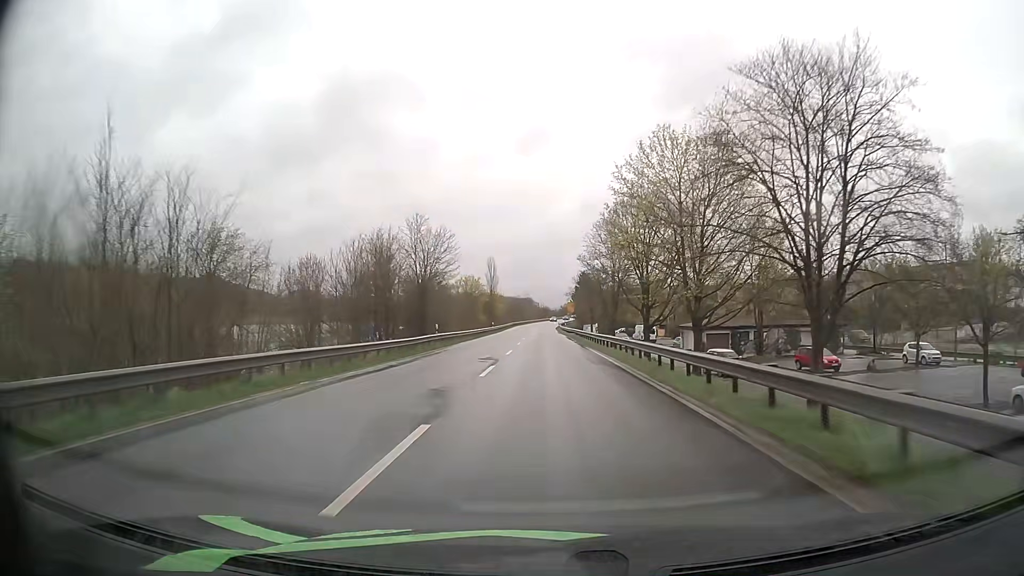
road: primary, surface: asphalt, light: Day
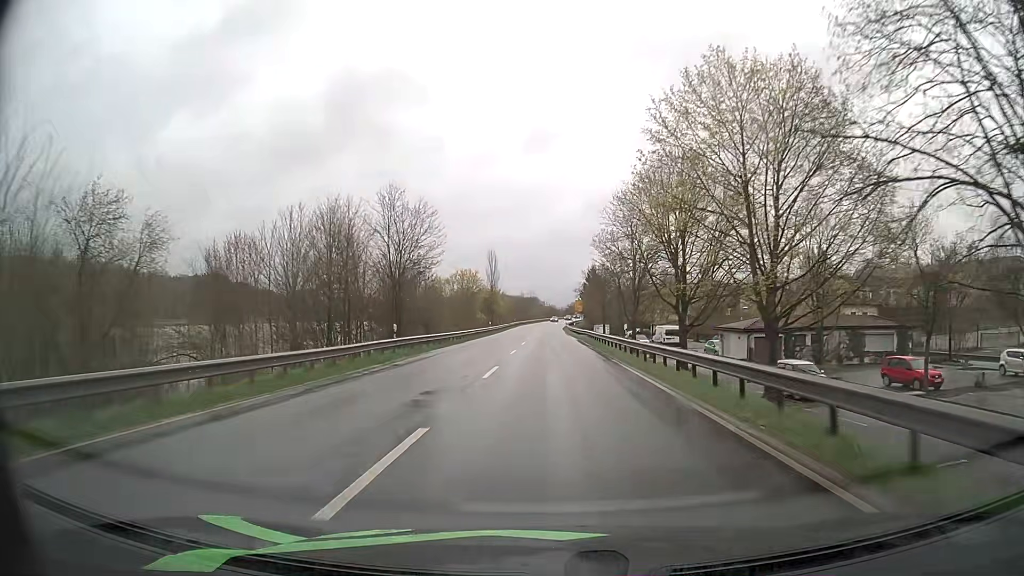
(-0.1, +12.2) m; -1°
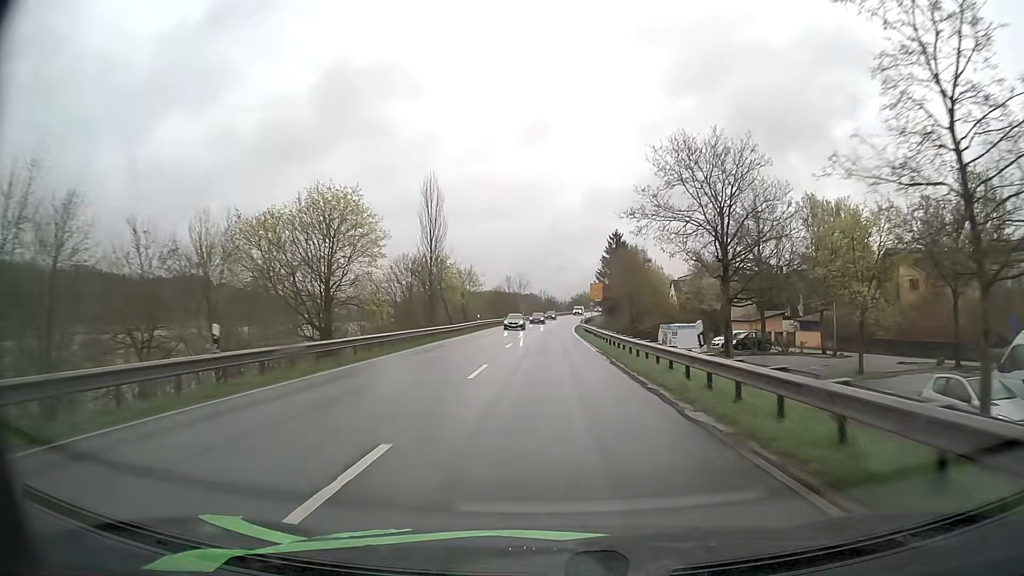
(+0.1, +61.4) m; 0°
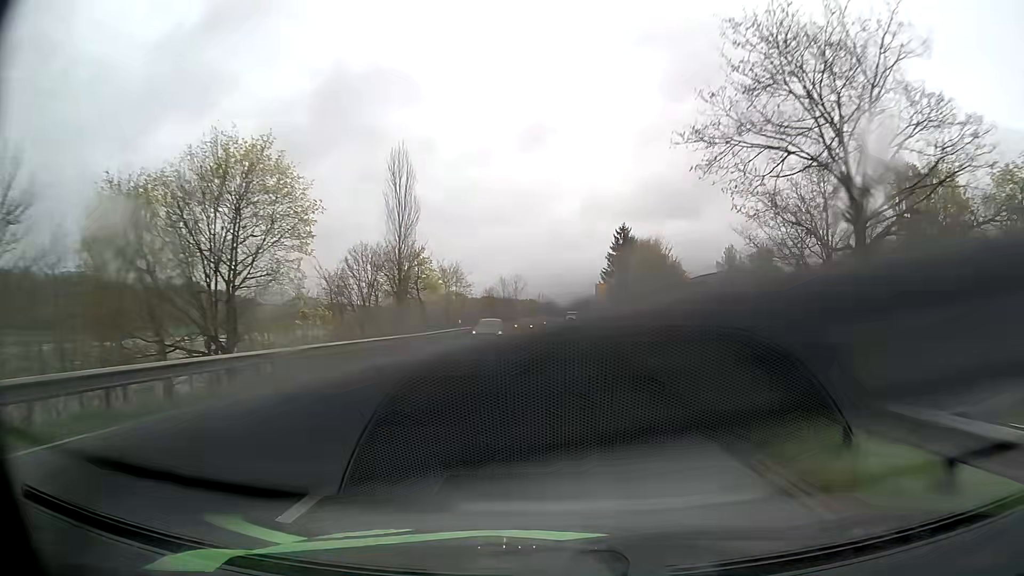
(+0.1, +12.3) m; 0°
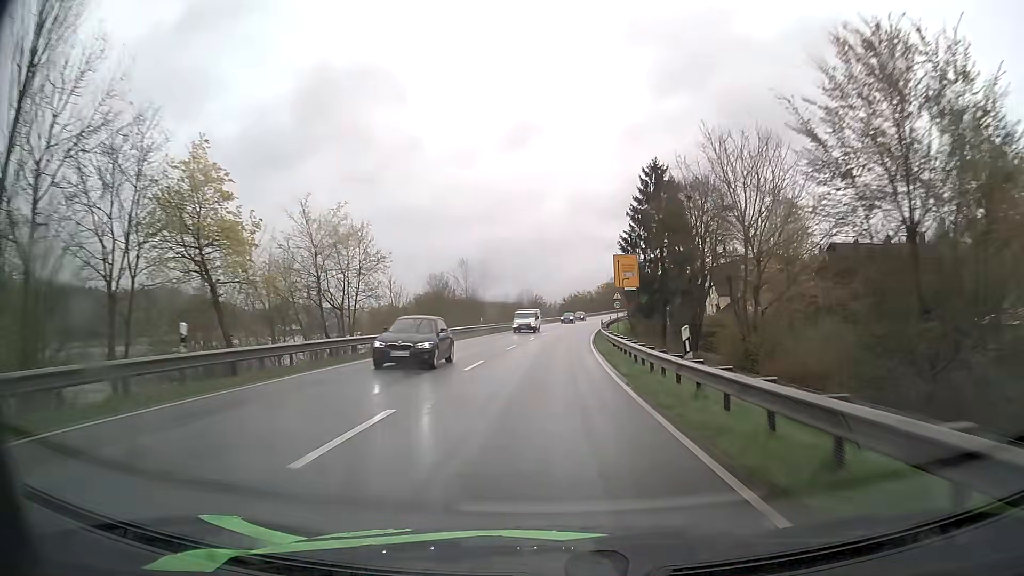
(+0.5, +36.9) m; +1°
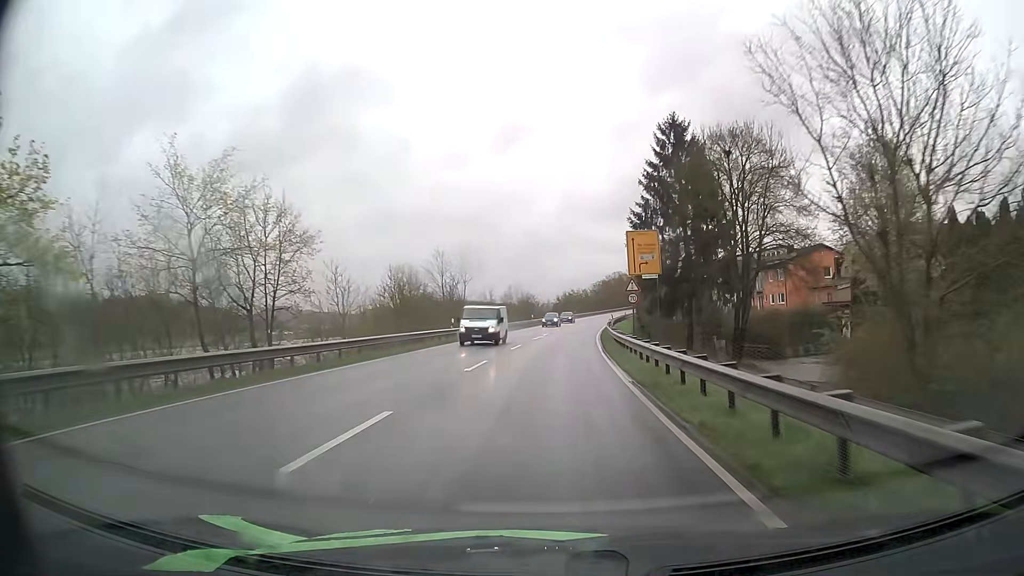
(+0.1, +12.3) m; +1°
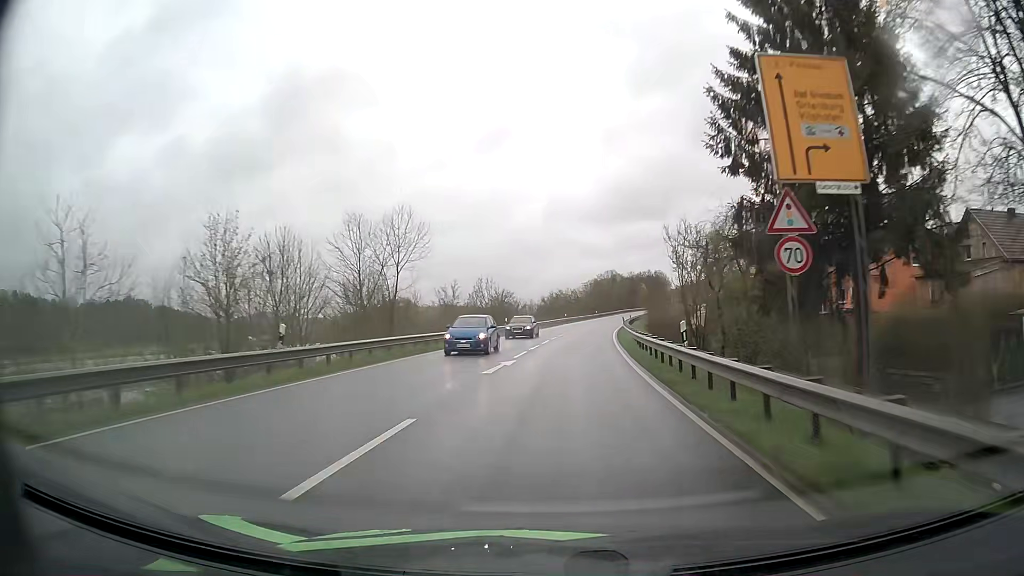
(+0.3, +24.6) m; +1°
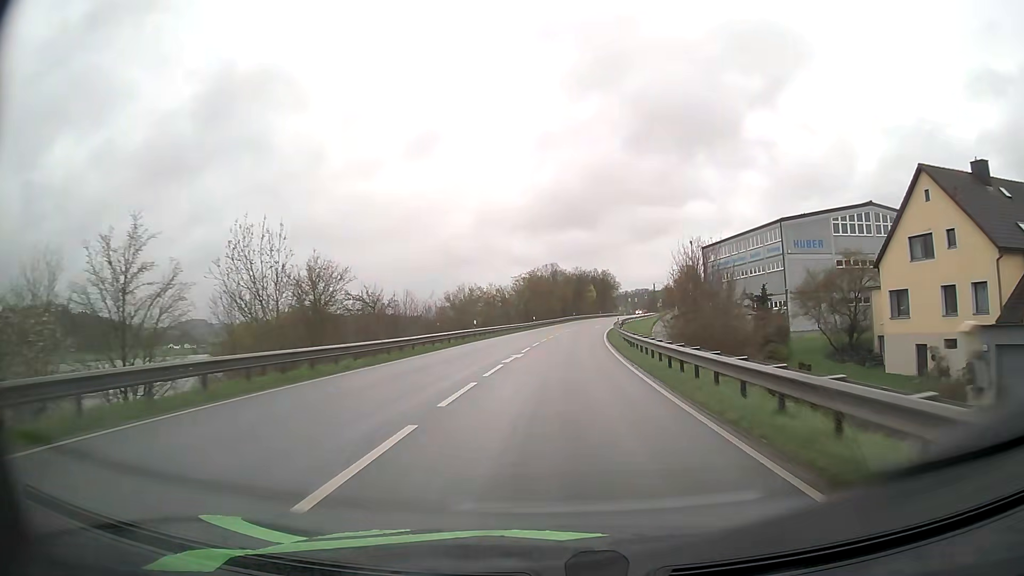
(+2.4, +48.8) m; +6°
(0, +10) (0, +20) (+1, +30) (+1, +40) (+2, +50) (+3, +60) (+4, +70) (+5, +80) (+7, +90) (+9, +100) m
